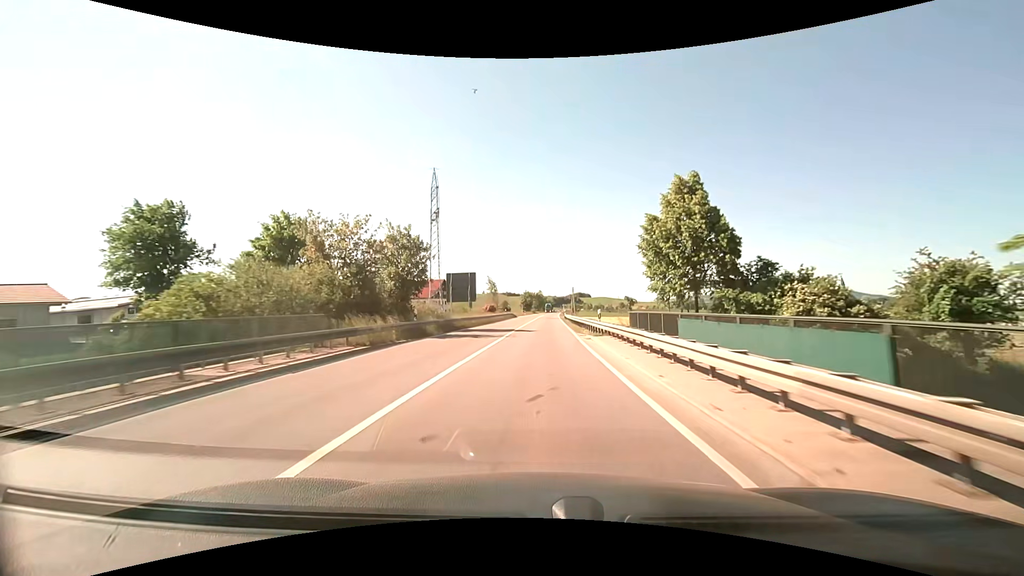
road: primary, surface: asphalt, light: Day
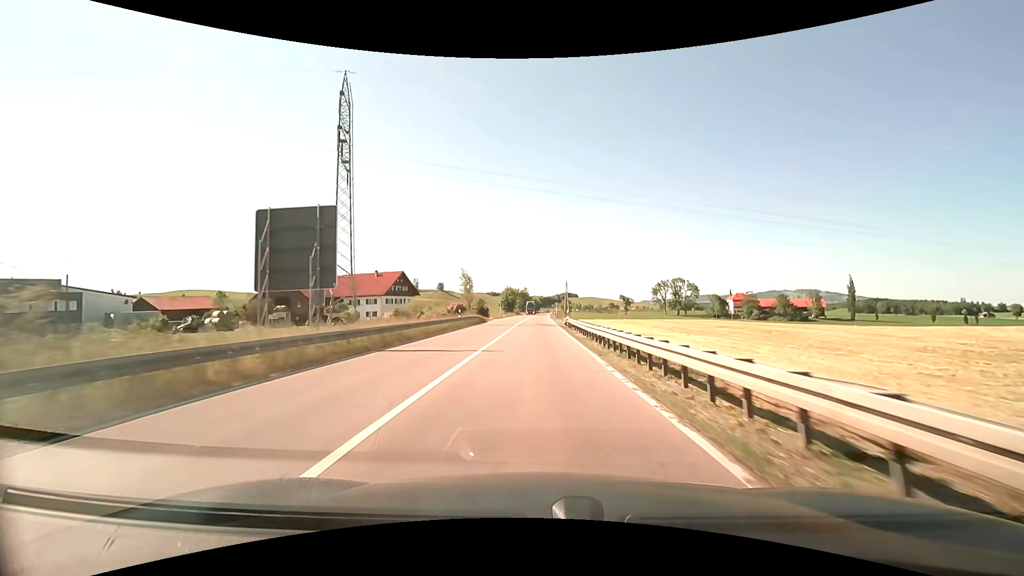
(+0.5, +33.2) m; +2°
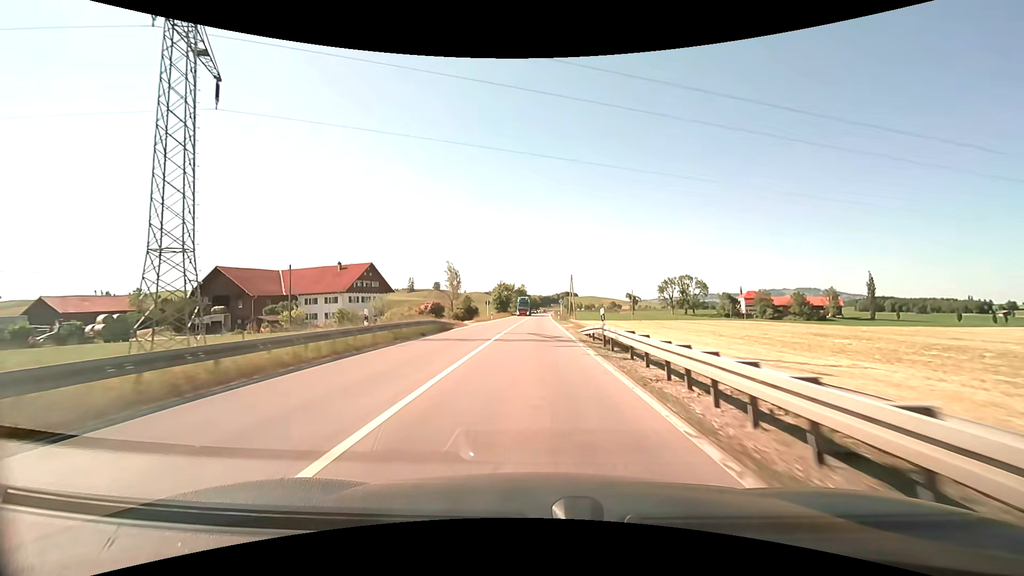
(0.0, +22.0) m; +1°
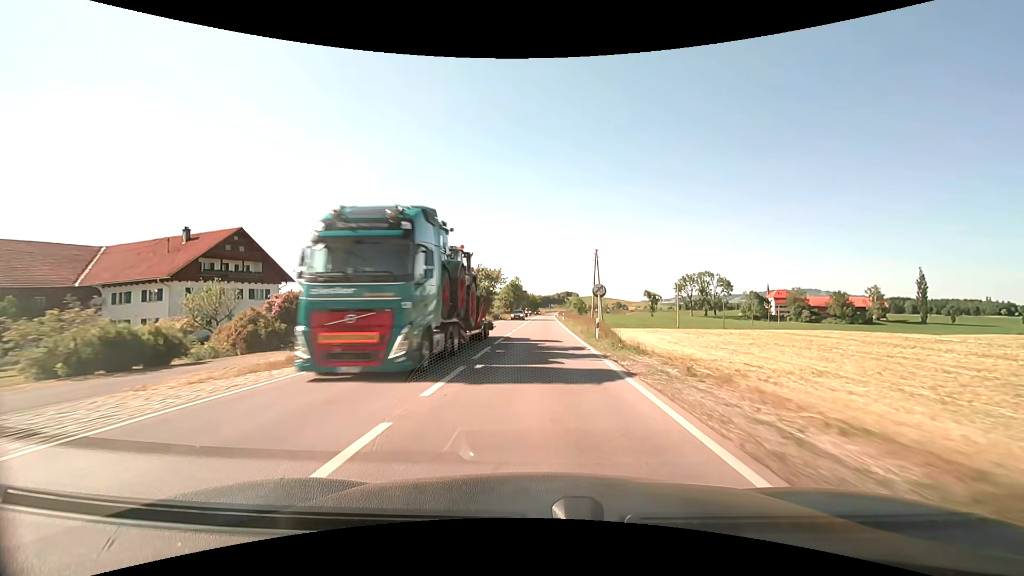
(-0.2, +43.5) m; 0°
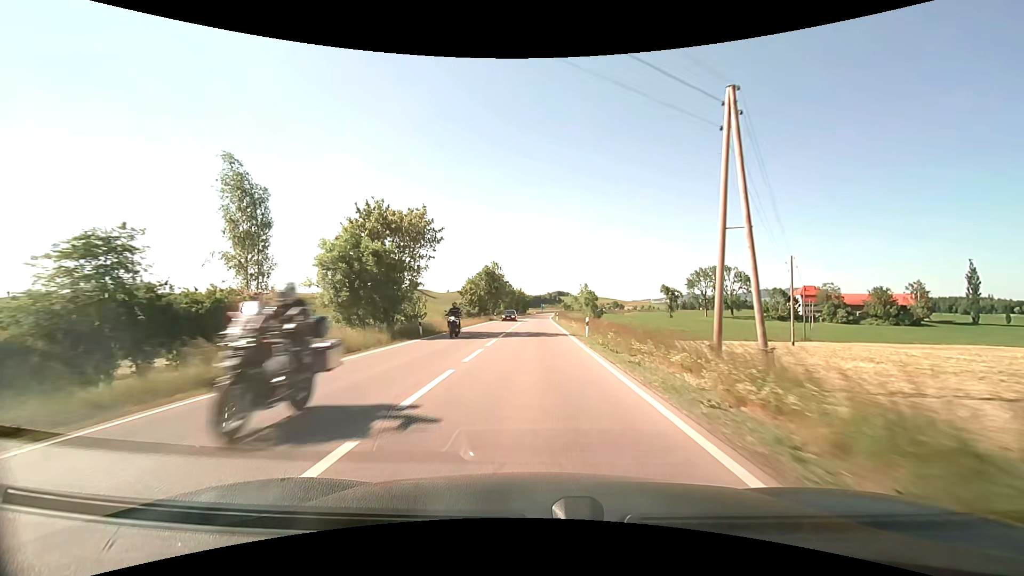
(+0.2, +43.0) m; +1°
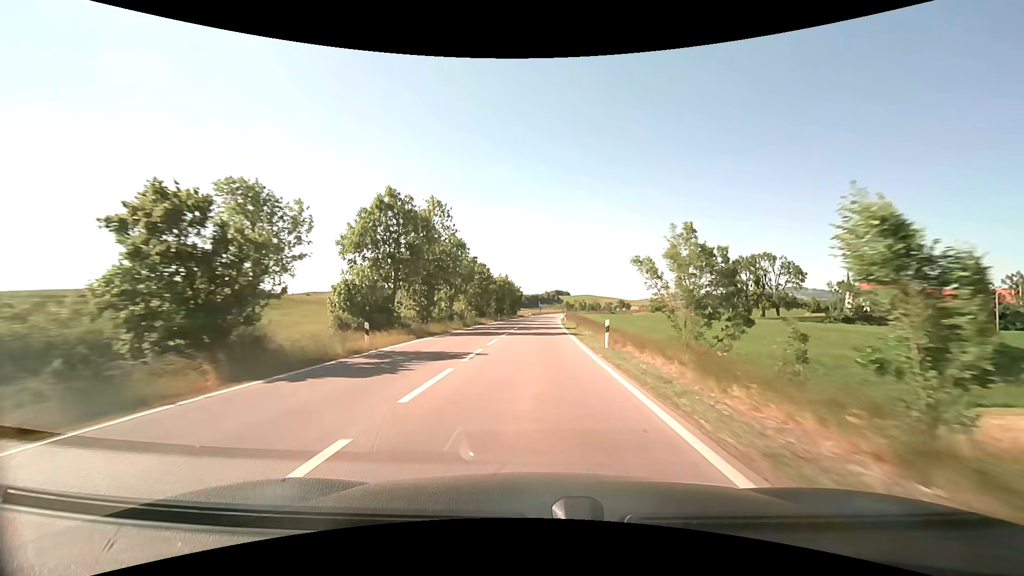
(-0.2, +53.9) m; 0°
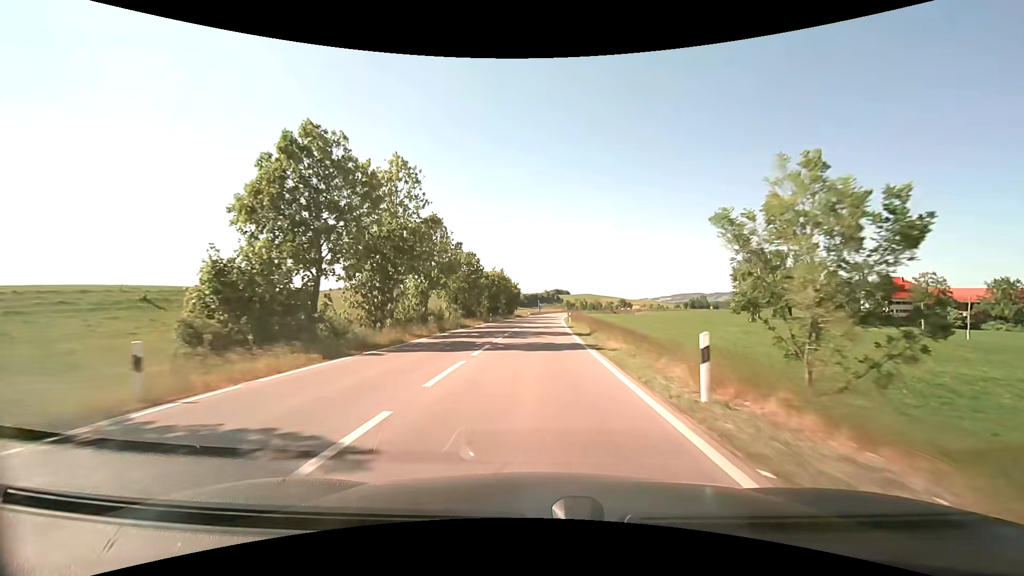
(-0.1, +10.8) m; 0°
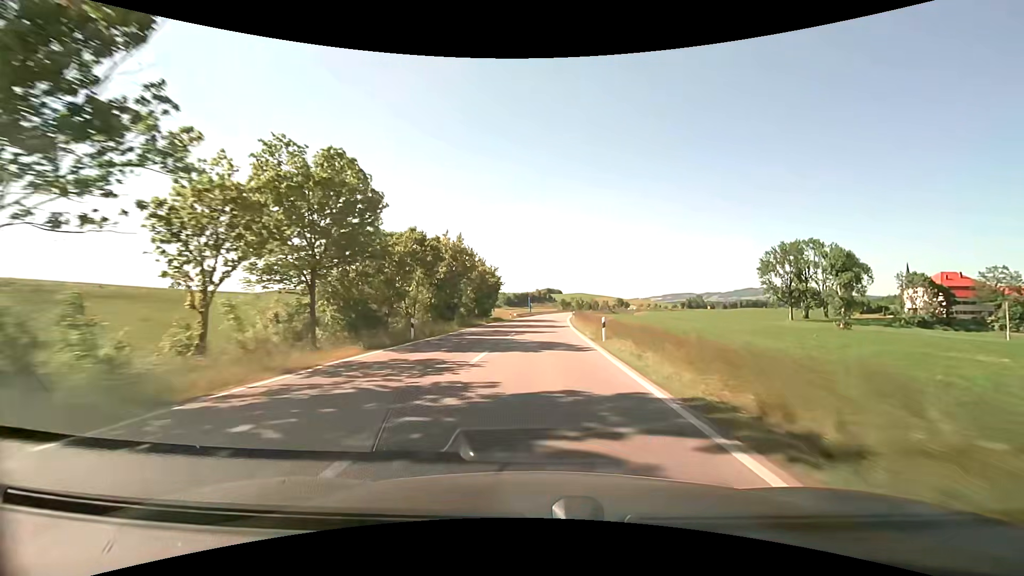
(+0.1, +32.6) m; +1°
(0, +10) (0, +20) (0, +30) (+1, +40) (+1, +50) (+2, +60) (+2, +70) (+3, +80) (+4, +90) (+5, +100) m
